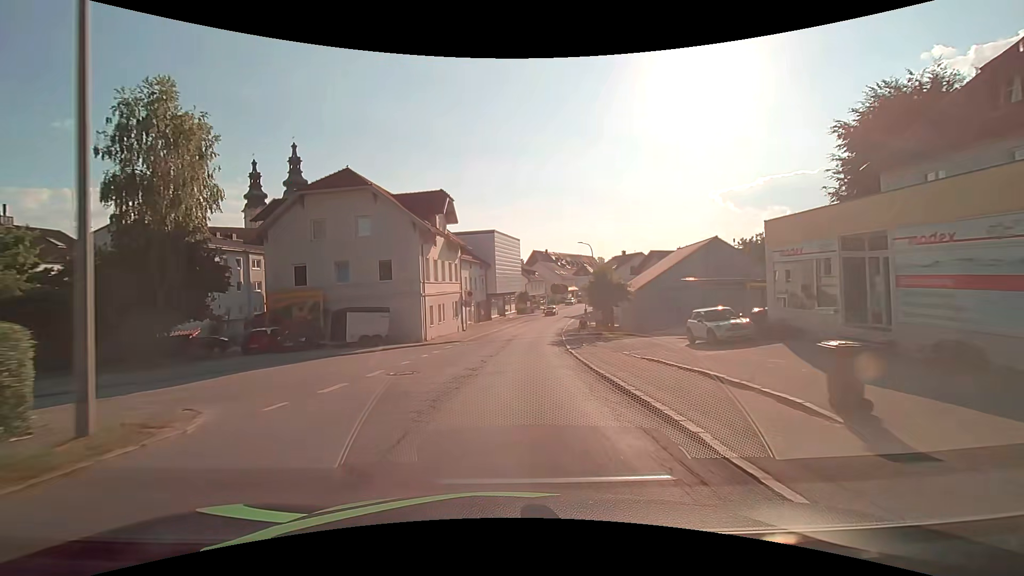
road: secondary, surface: asphalt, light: Day
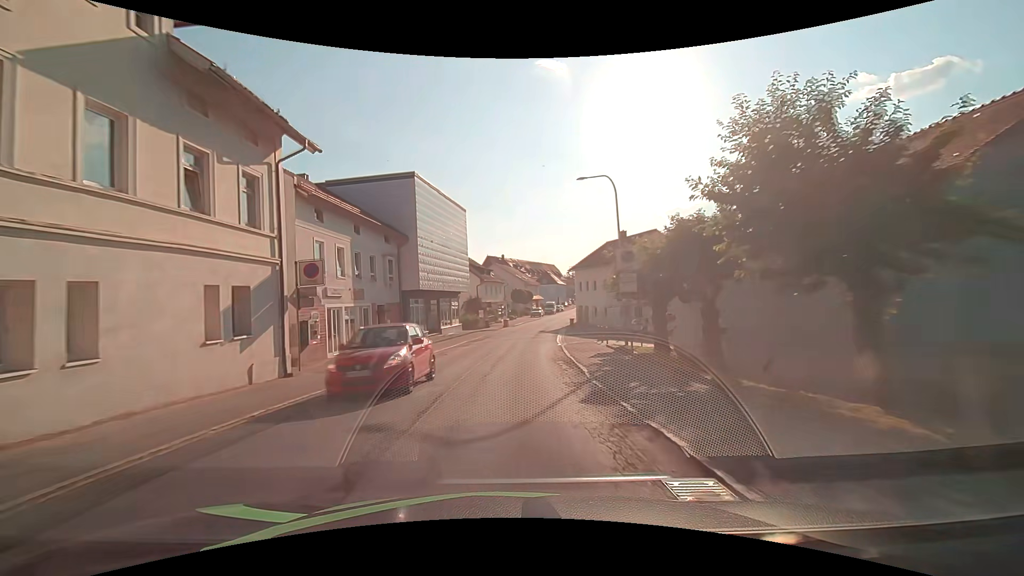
(+1.5, +30.1) m; +5°
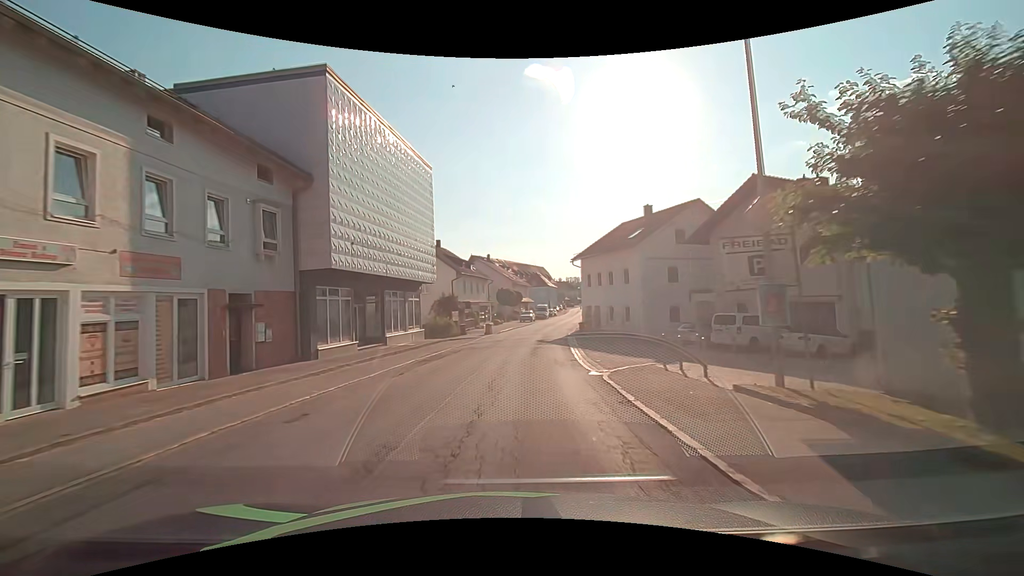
(+0.2, +15.2) m; +2°
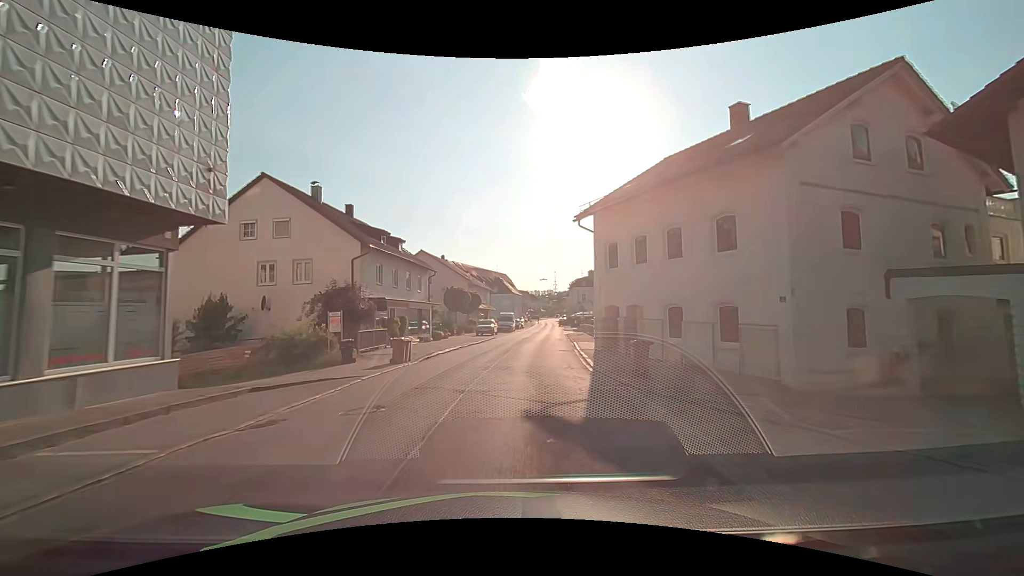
(+0.6, +22.6) m; +4°
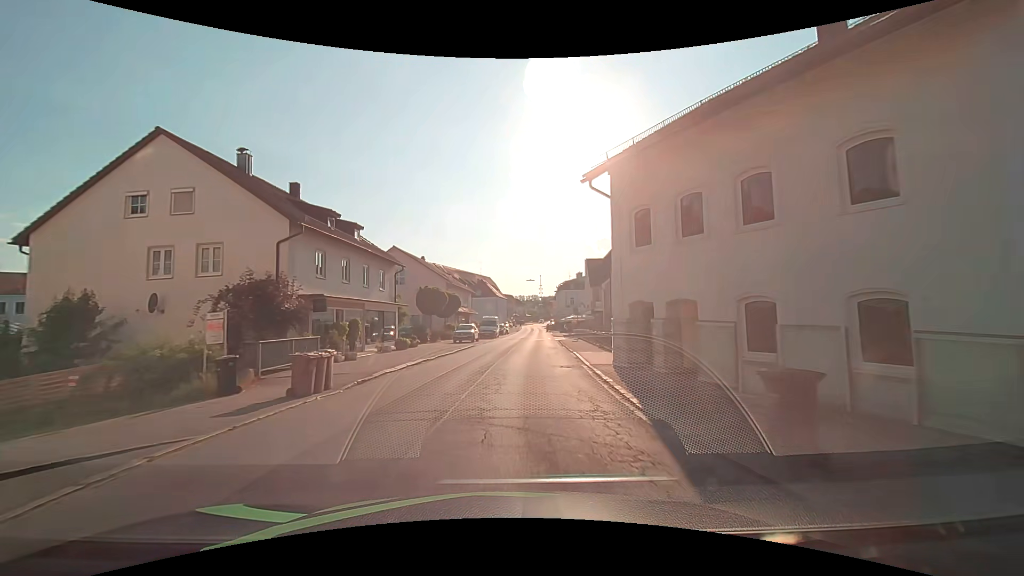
(+0.3, +7.2) m; +3°
